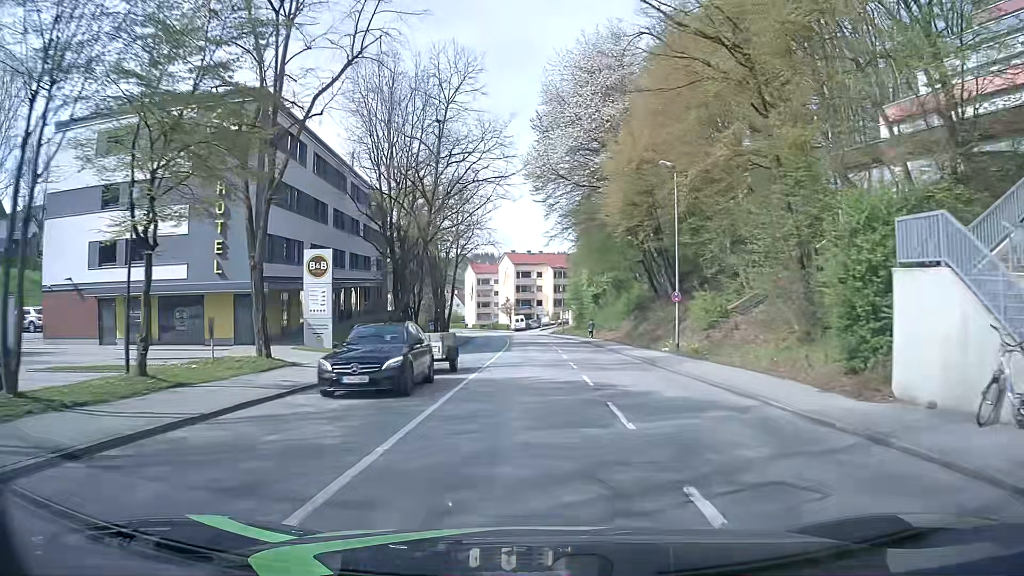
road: tertiary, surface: asphalt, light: Day
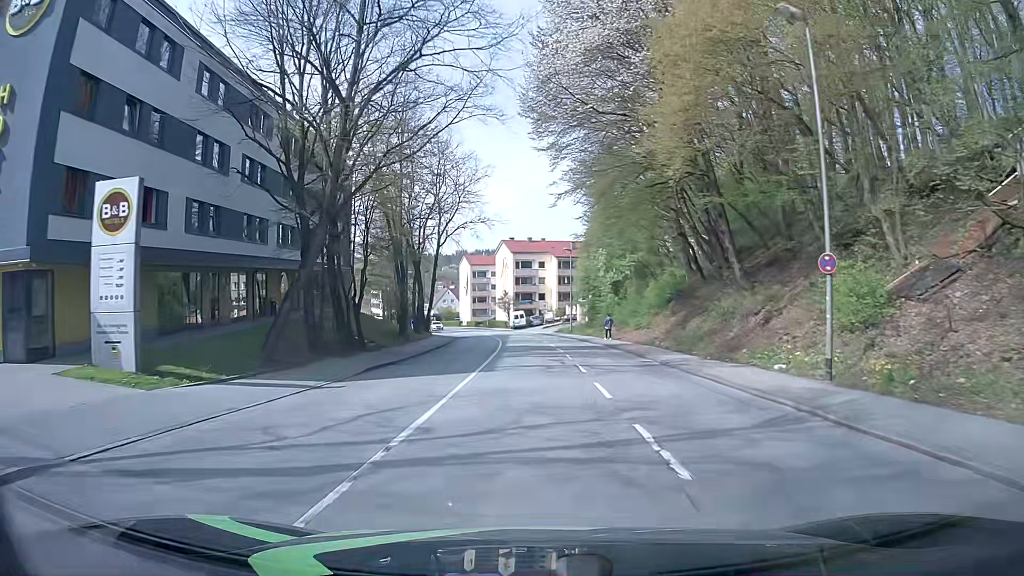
(+0.1, +15.3) m; 0°
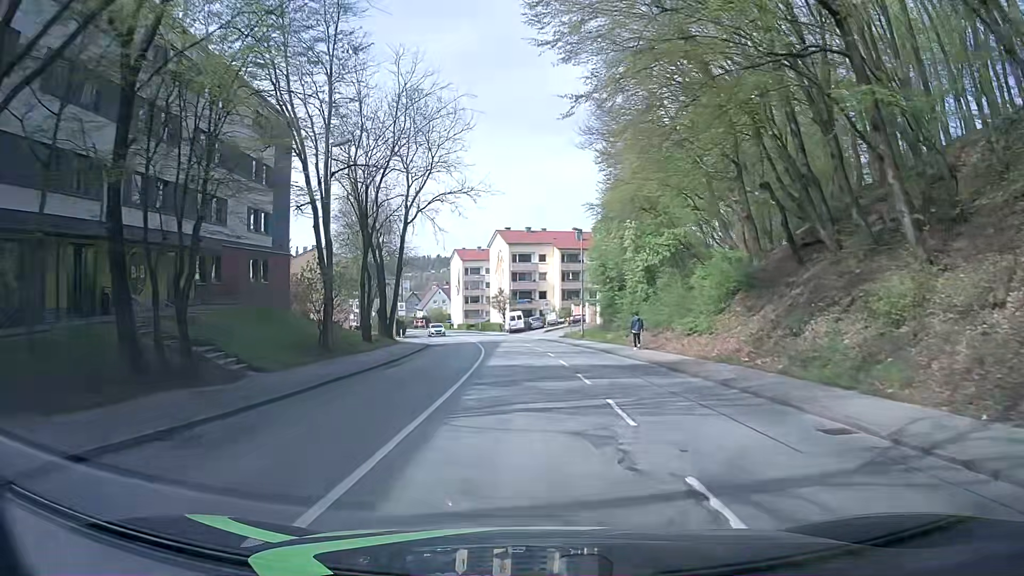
(+0.2, +15.3) m; 0°
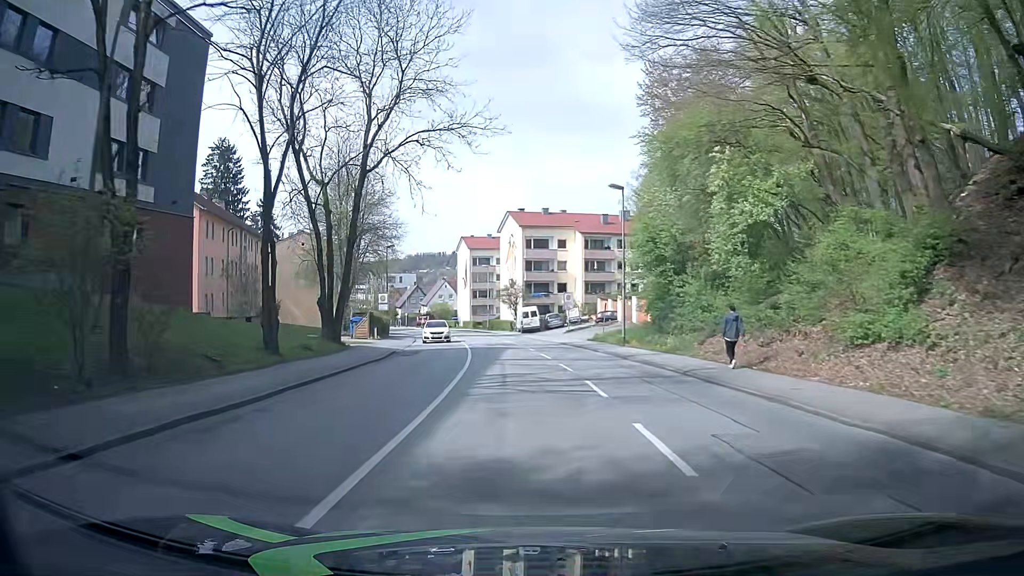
(0.0, +15.3) m; -1°
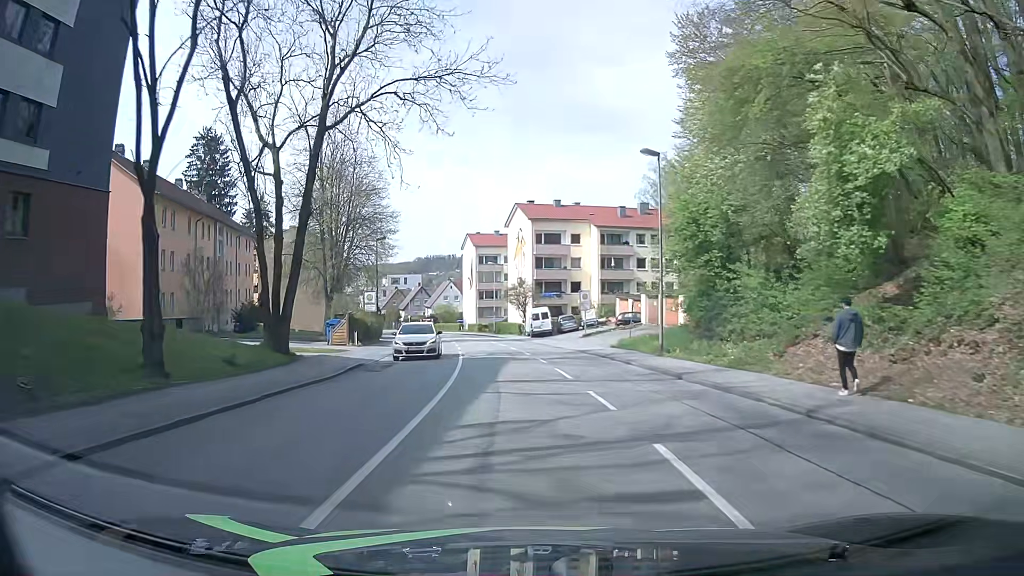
(0.0, +7.6) m; 0°
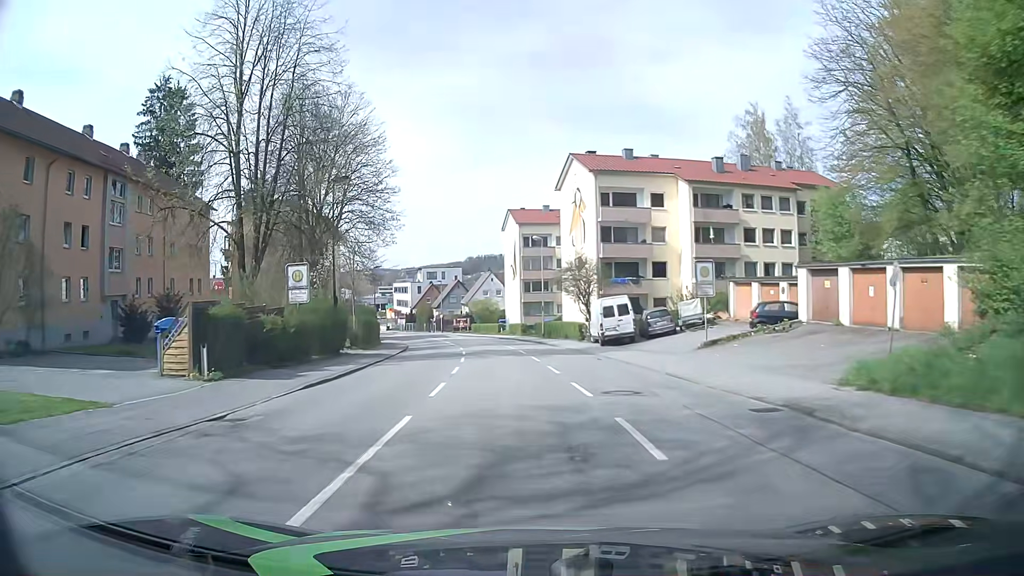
(-1.0, +22.8) m; -5°
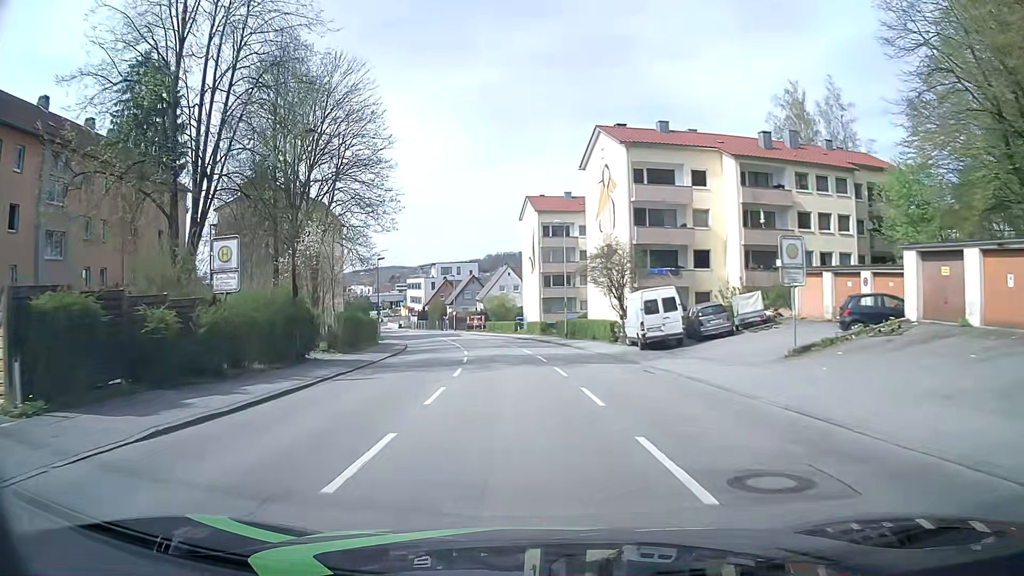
(-0.1, +7.6) m; -2°
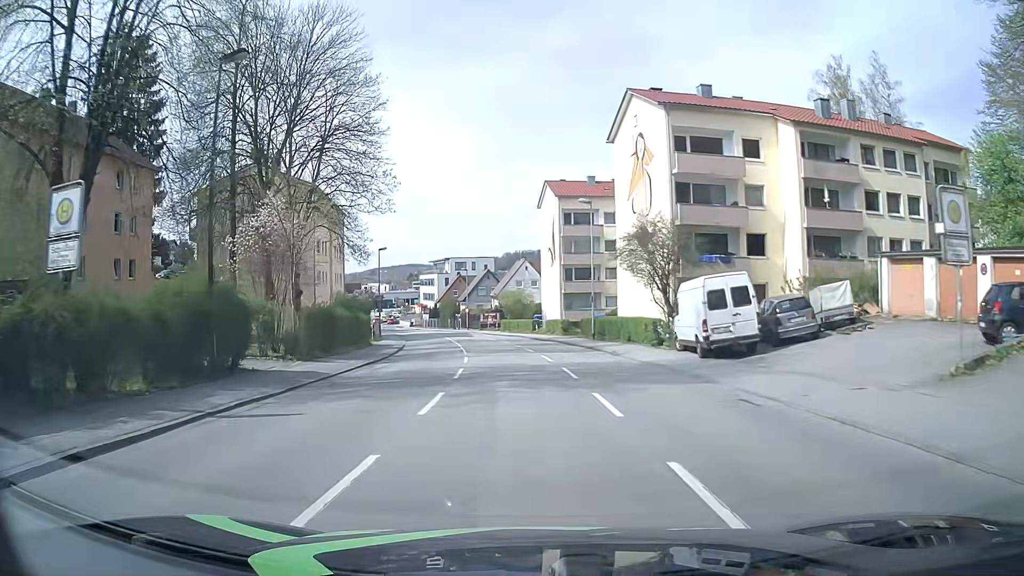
(-0.1, +7.6) m; -2°
(0, +10) (-1, +20) (-2, +30) (-3, +40) (-4, +50) (-6, +60) (-9, +69) (-11, +79) (-14, +89) (-17, +98) m
